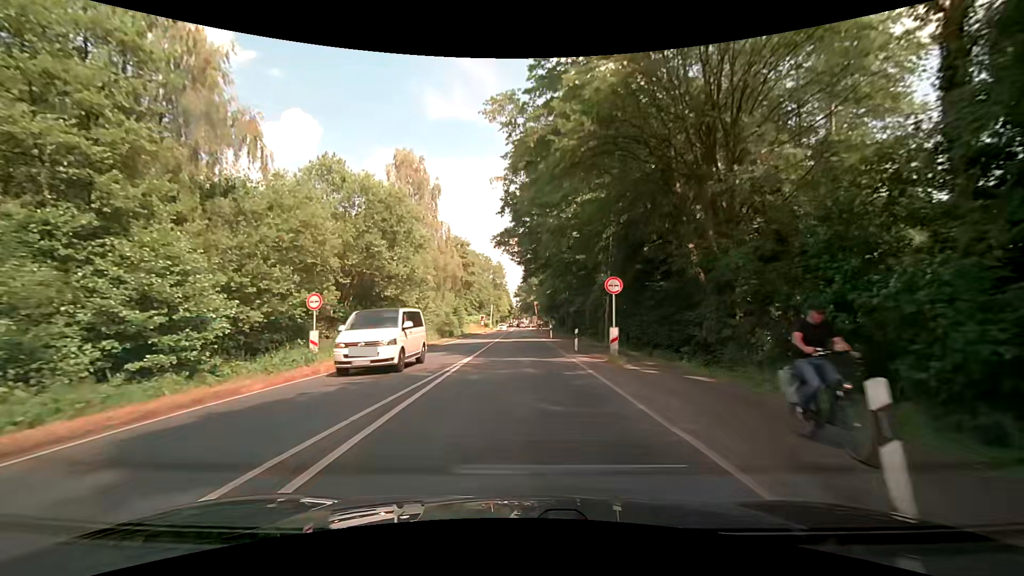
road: secondary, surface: asphalt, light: Day
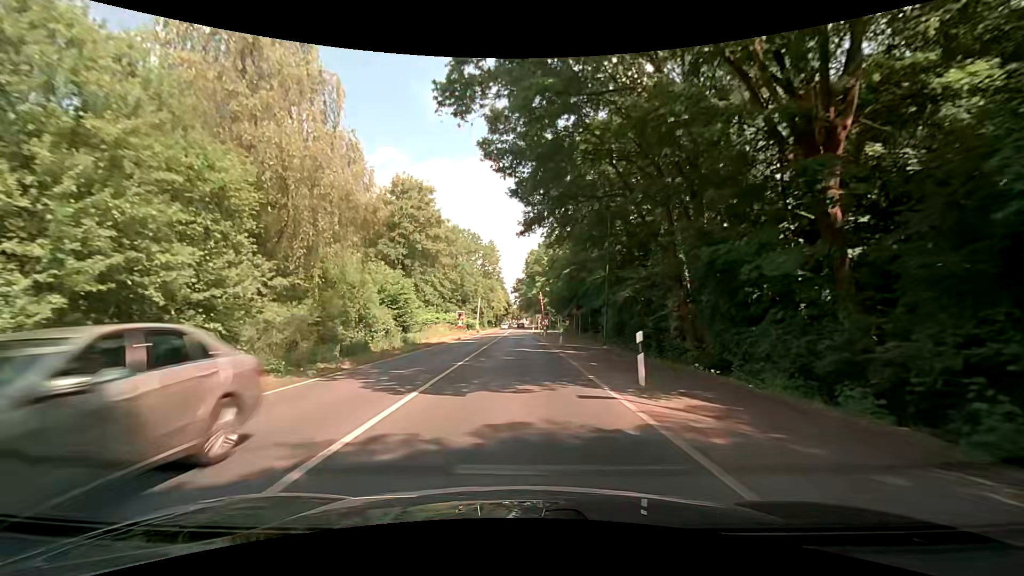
(-0.4, +33.2) m; -1°
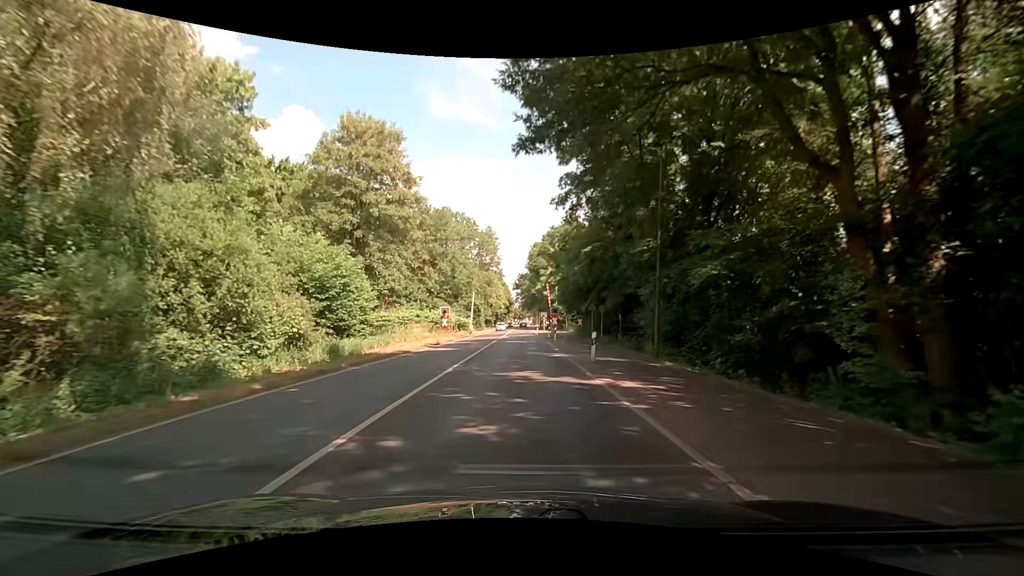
(0.0, +13.6) m; -1°
(0, +10) (0, +20) (0, +30) (0, +40) (0, +50) (+1, +60) (+1, +70) (+1, +80) (+1, +90) (+1, +100) m
